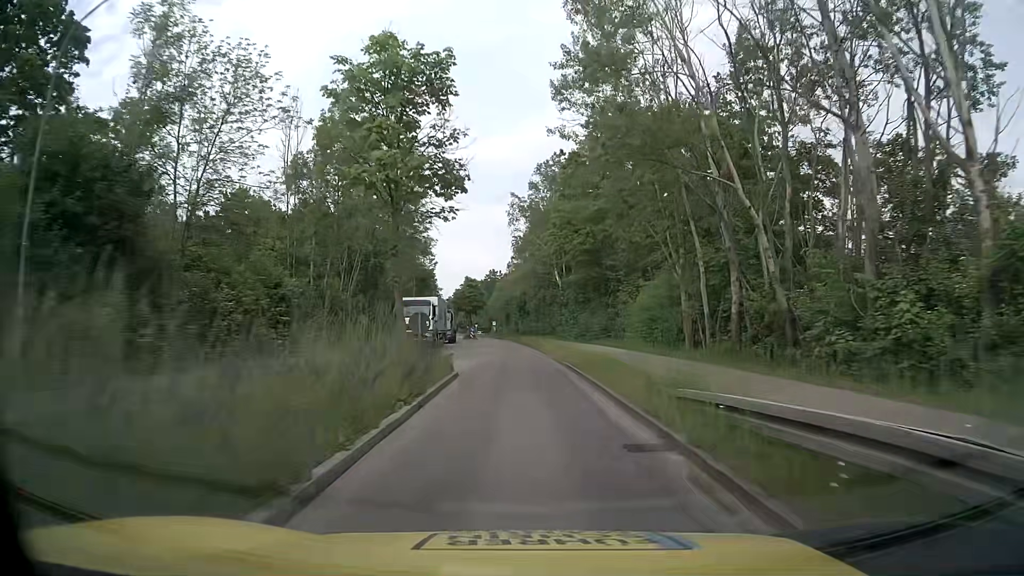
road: tertiary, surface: asphalt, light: Day
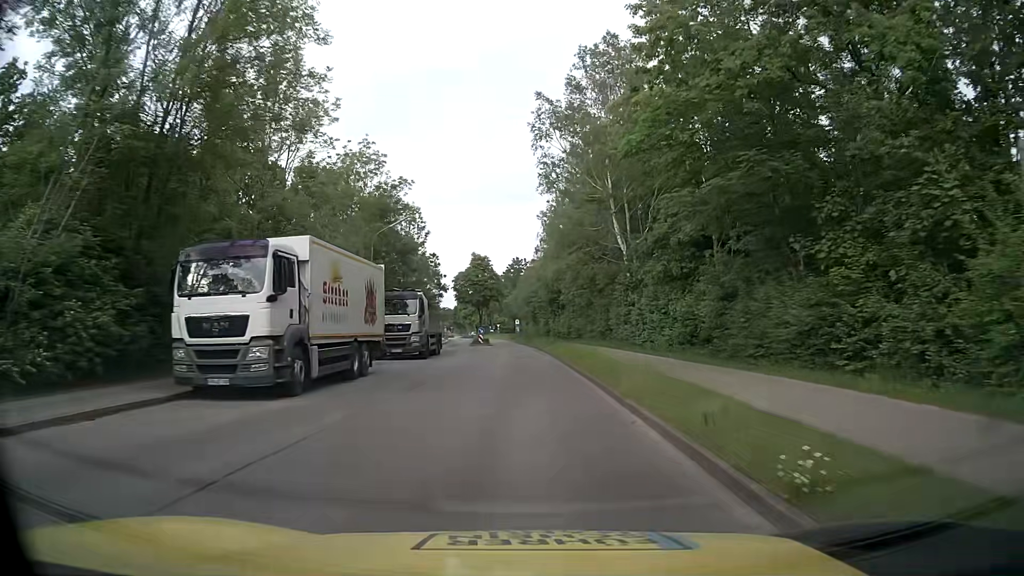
(-0.6, +29.8) m; -3°
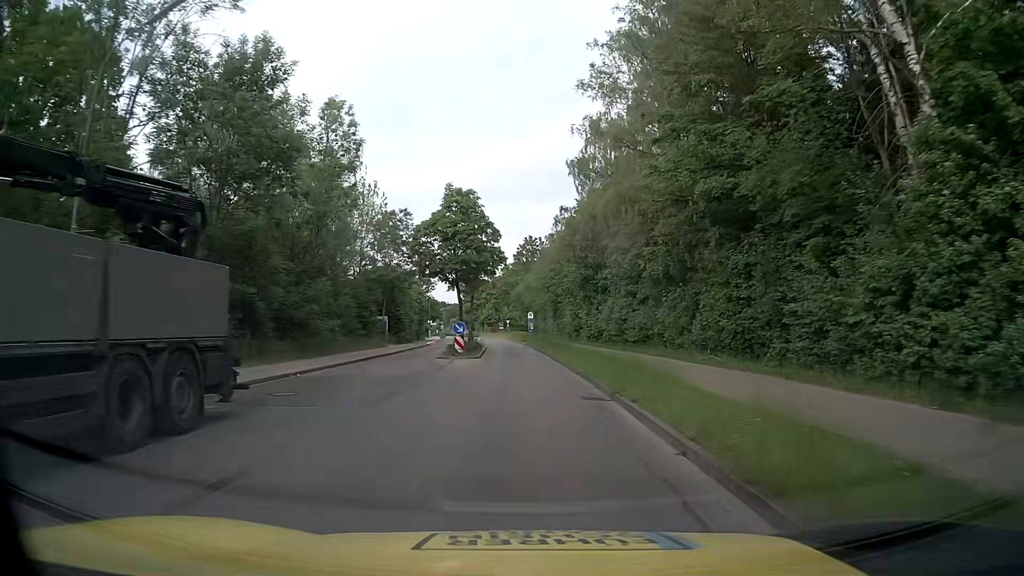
(0.0, +29.9) m; 0°
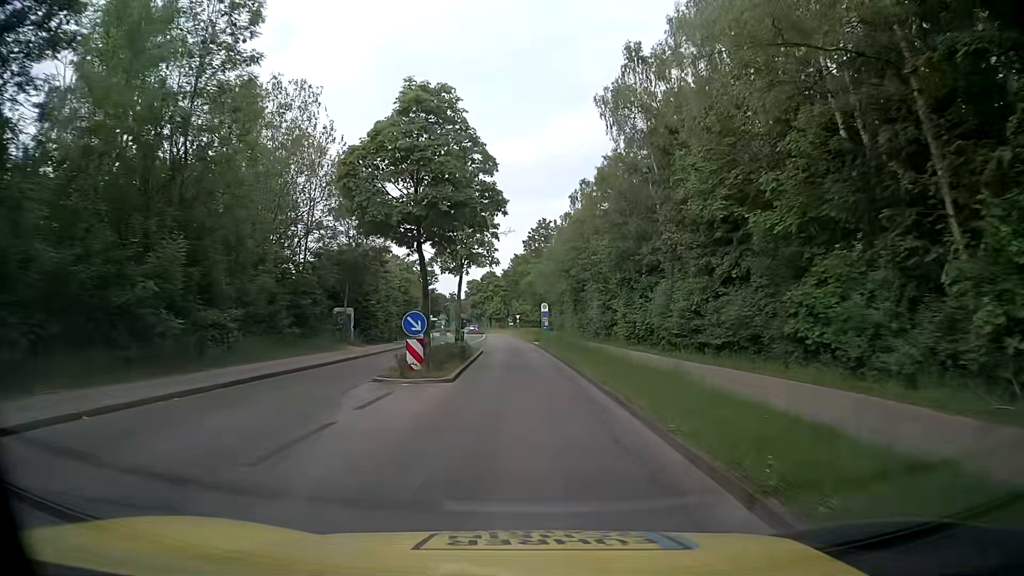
(-0.2, +15.0) m; -1°
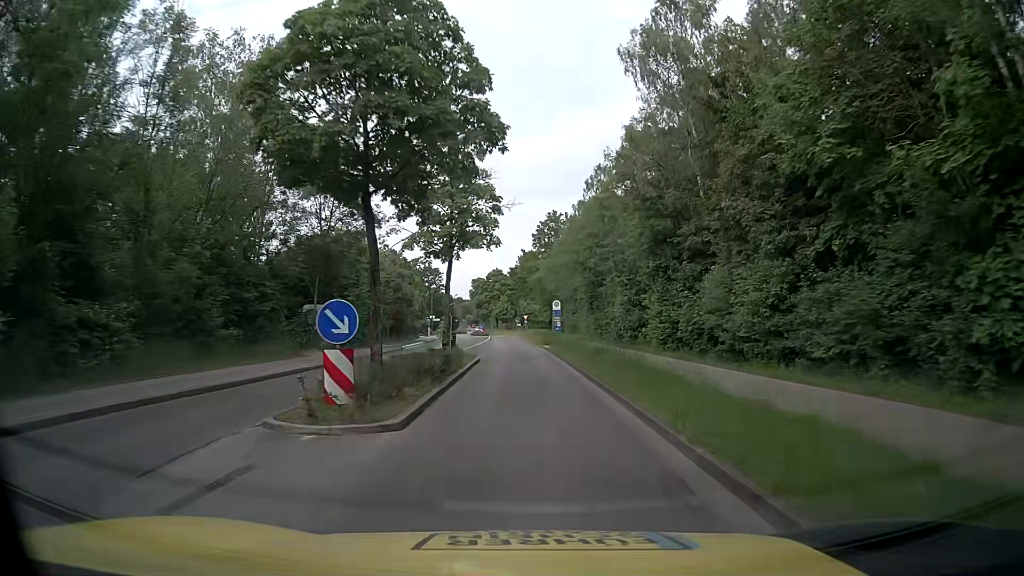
(0.0, +7.5) m; 0°
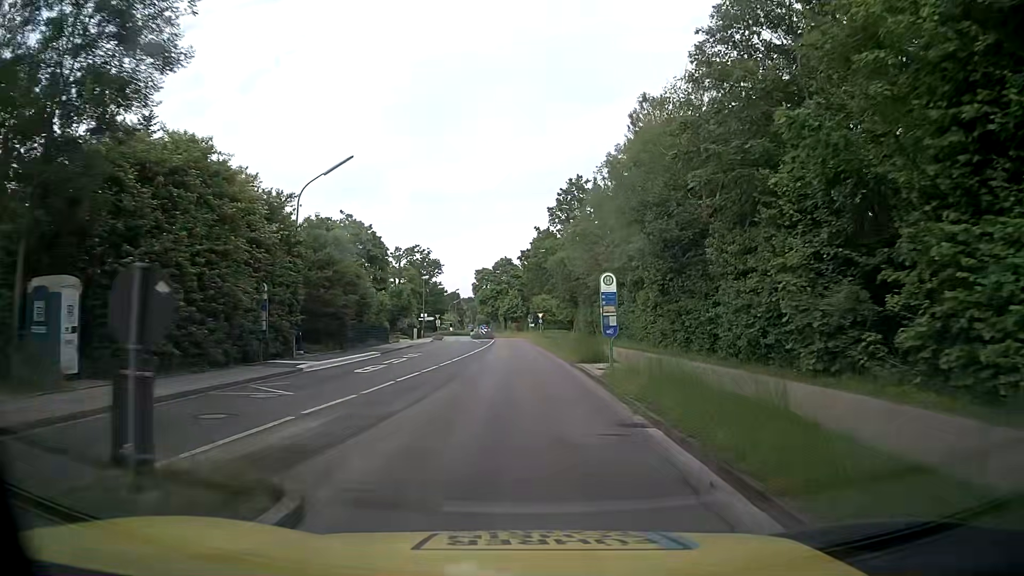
(-0.2, +22.6) m; -1°
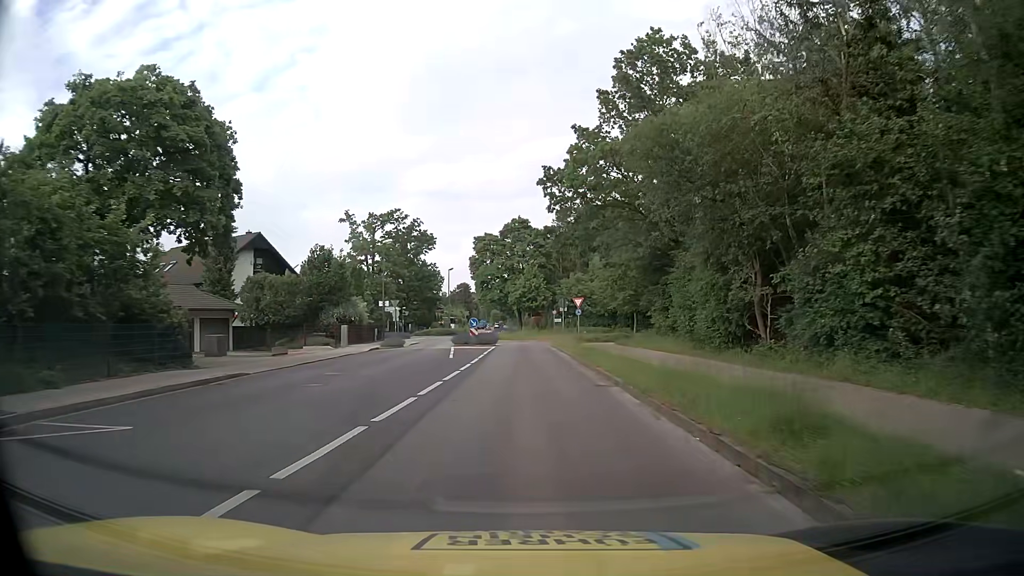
(-0.5, +36.2) m; -1°
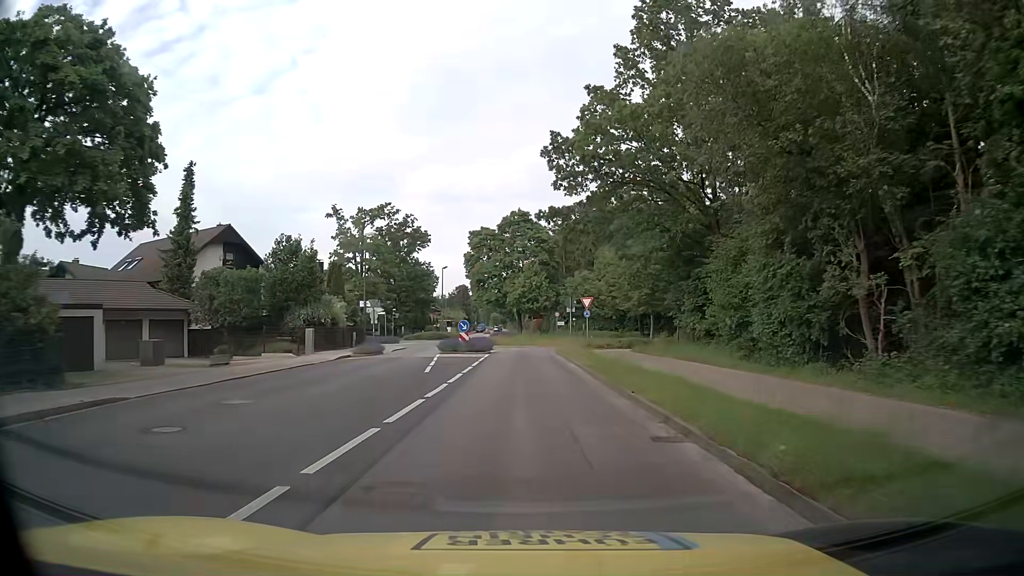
(0.0, +6.6) m; 0°
(0, +10) (0, +20) (0, +30) (-1, +40) (+2, +49) (+8, +57) (+8, +67) (+3, +76) (0, +85) (-2, +95) m
